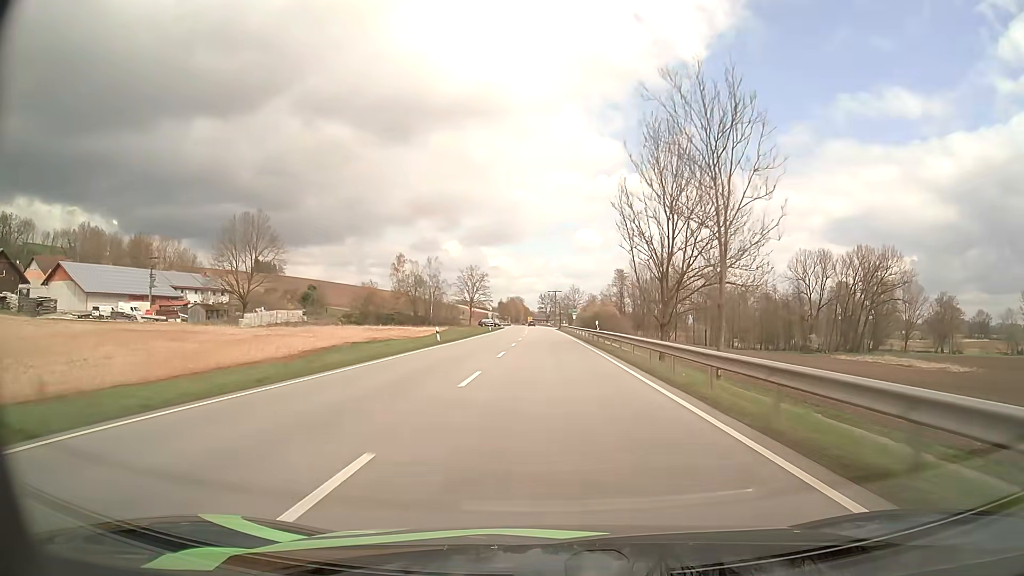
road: primary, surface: asphalt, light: Day
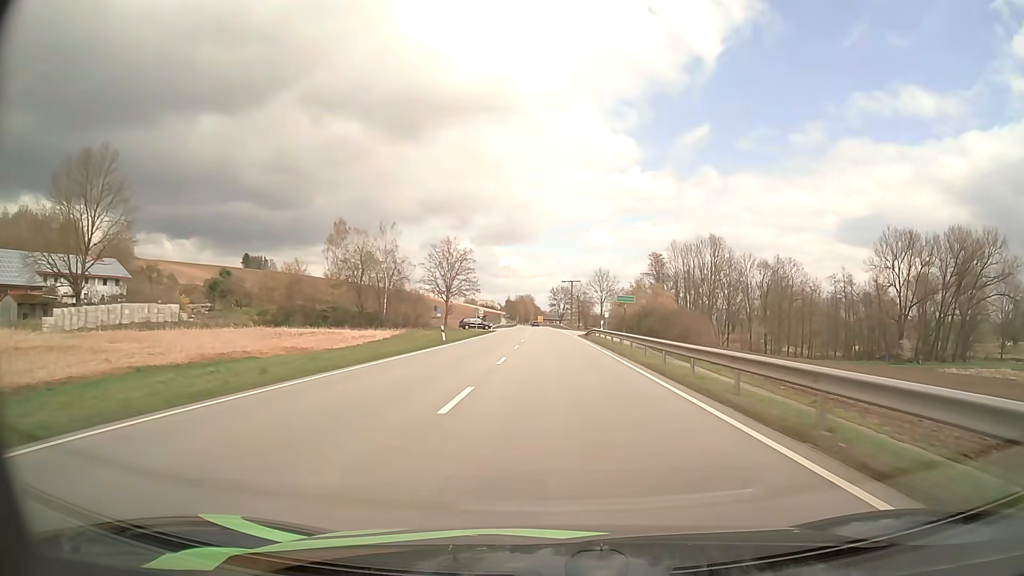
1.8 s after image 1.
(-0.4, +49.3) m; -1°
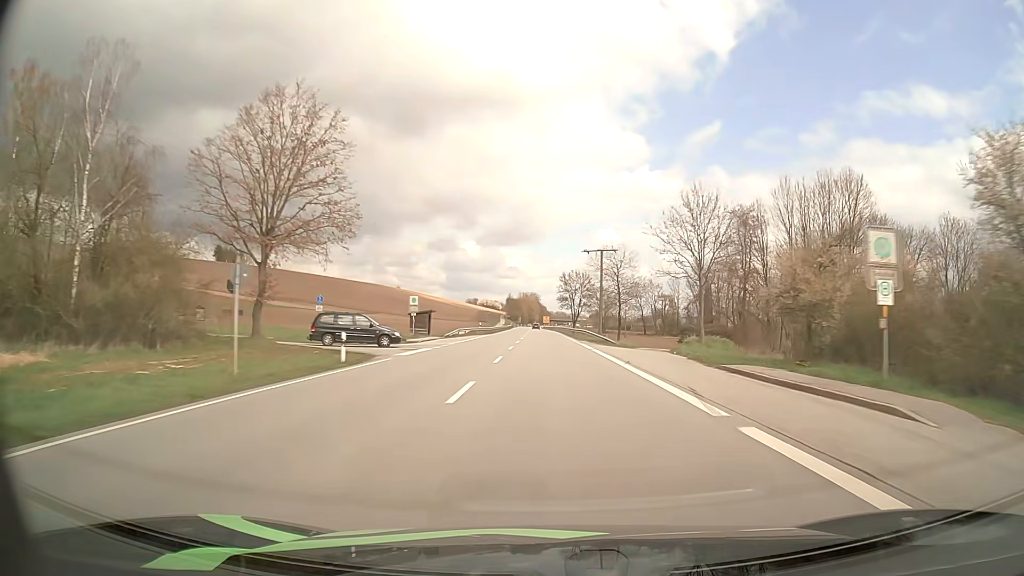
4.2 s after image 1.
(-0.3, +66.1) m; -1°
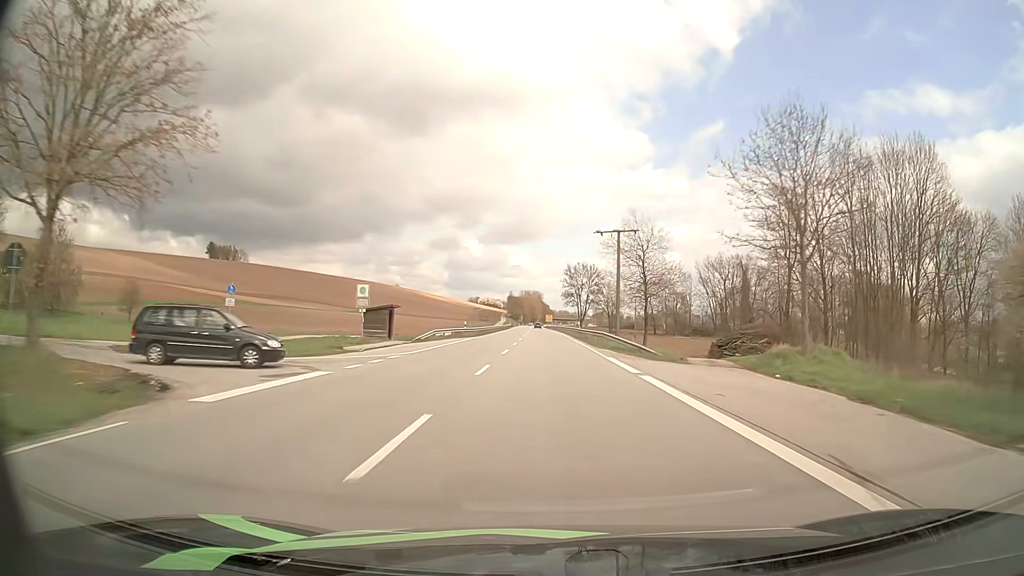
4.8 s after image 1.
(0.0, +16.6) m; 0°
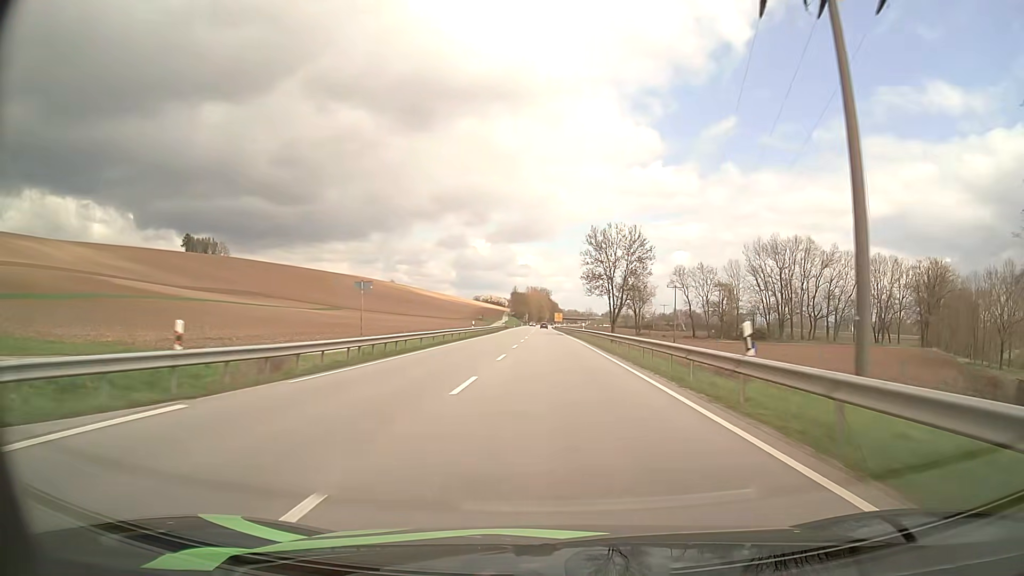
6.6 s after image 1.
(-0.3, +49.6) m; -1°
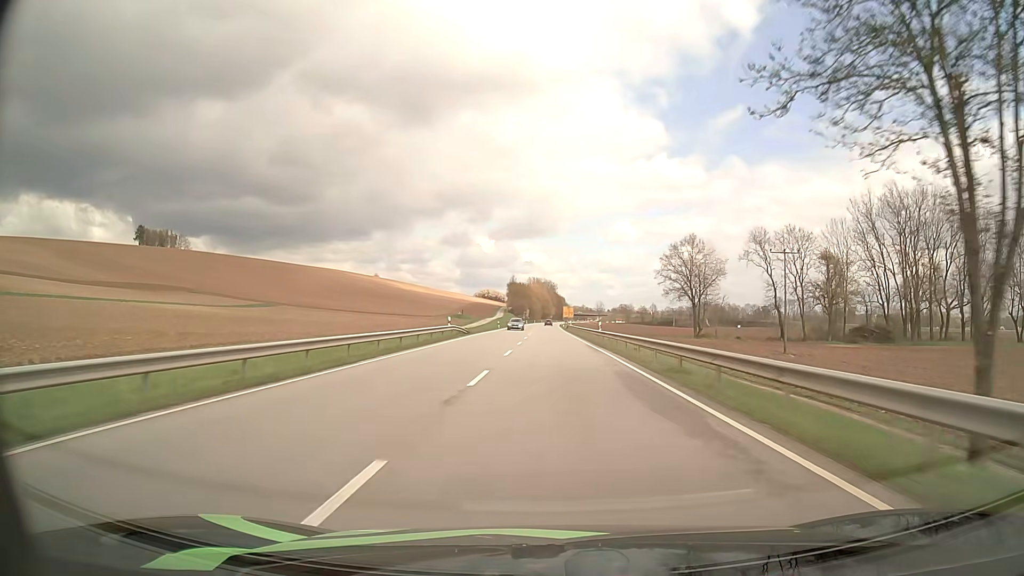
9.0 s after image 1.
(-0.2, +66.1) m; 0°
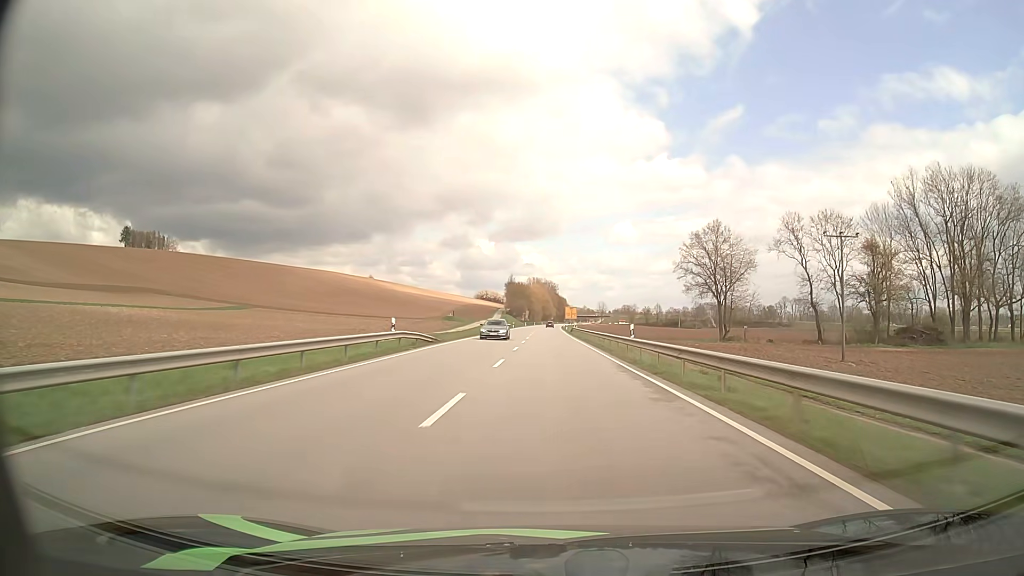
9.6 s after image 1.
(0.0, +16.5) m; 0°
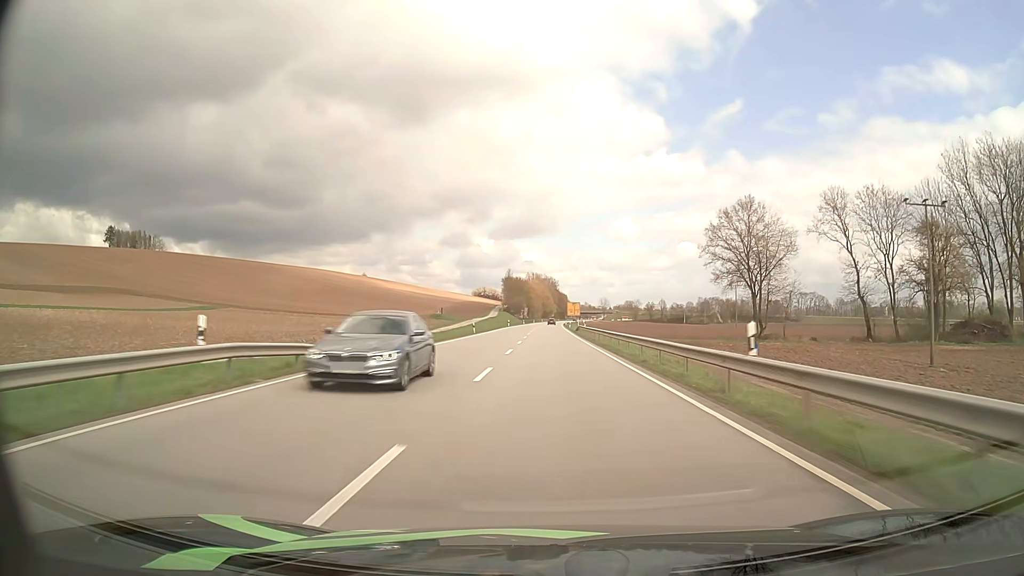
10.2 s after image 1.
(0.0, +16.4) m; 0°
(0, +10) (0, +20) (0, +30) (0, +40) (0, +50) (0, +60) (0, +70) (0, +80) (0, +90) (0, +100) m
